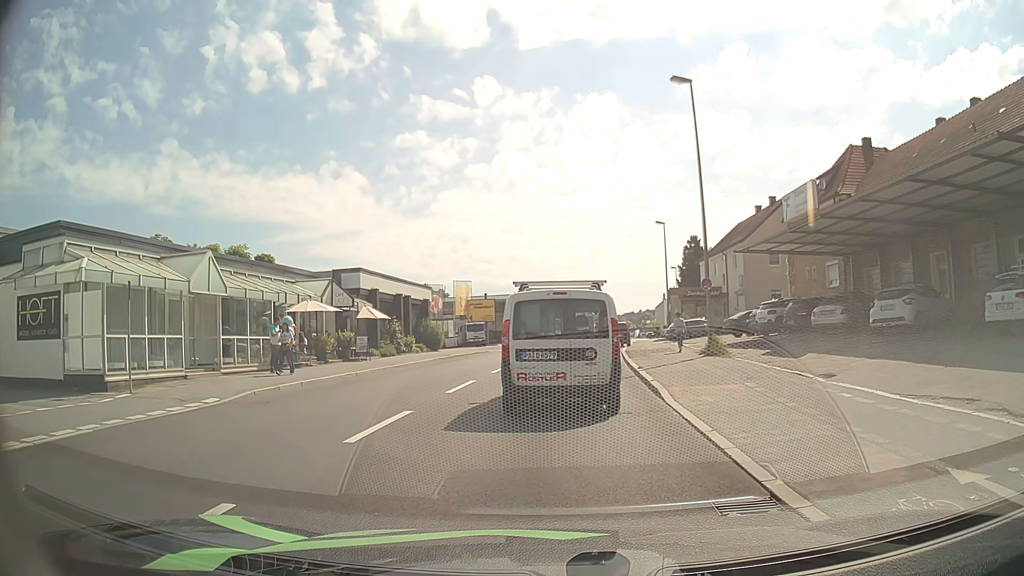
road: tertiary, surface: asphalt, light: Day
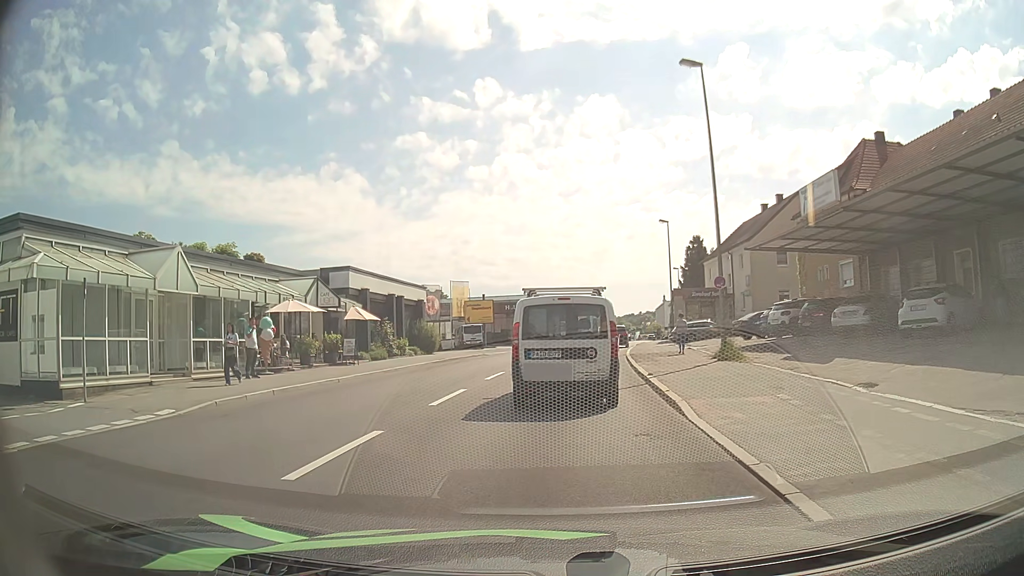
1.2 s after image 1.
(0.0, +2.0) m; +2°
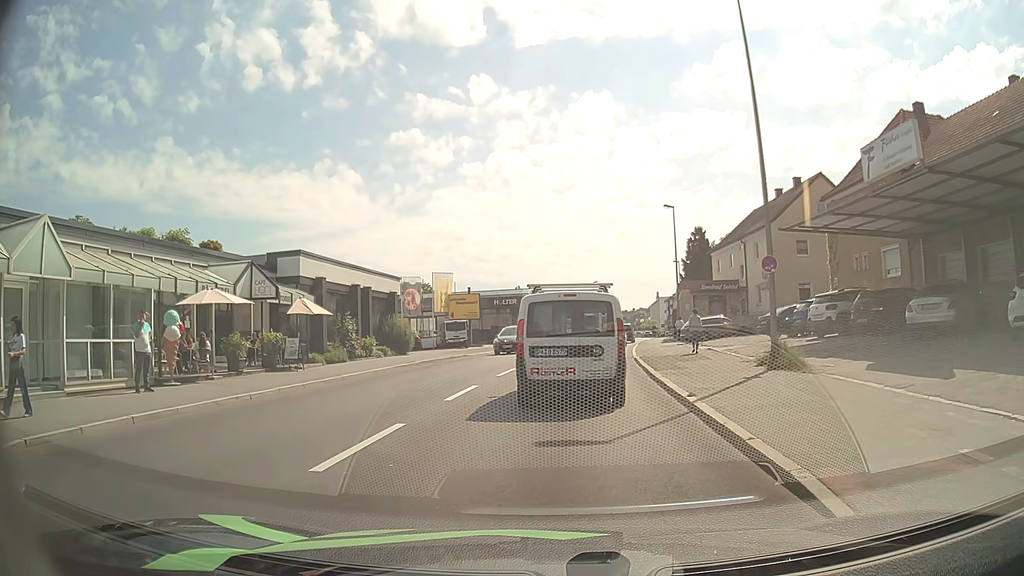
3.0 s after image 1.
(0.0, +5.8) m; 0°
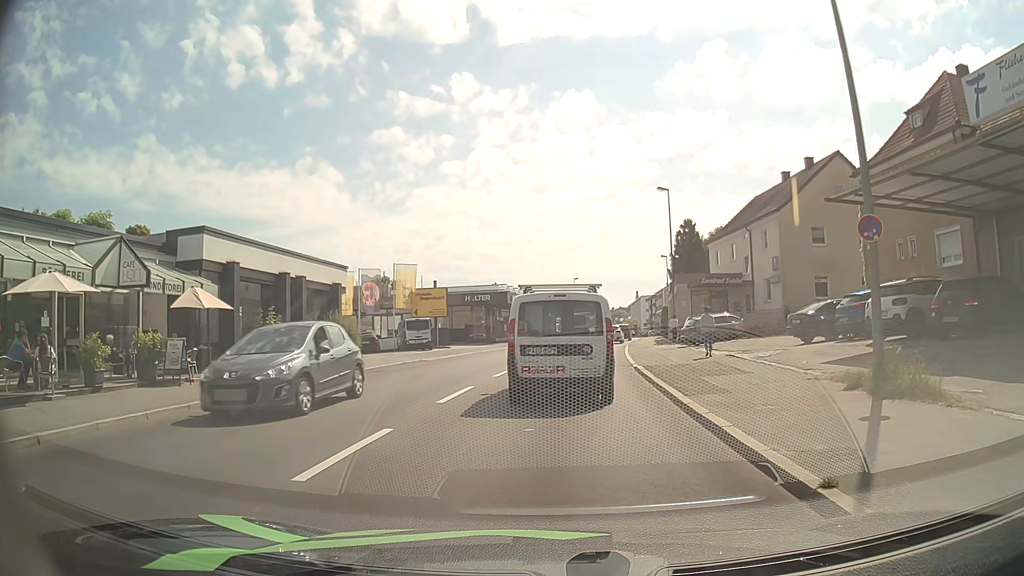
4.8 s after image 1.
(+0.1, +6.4) m; +2°
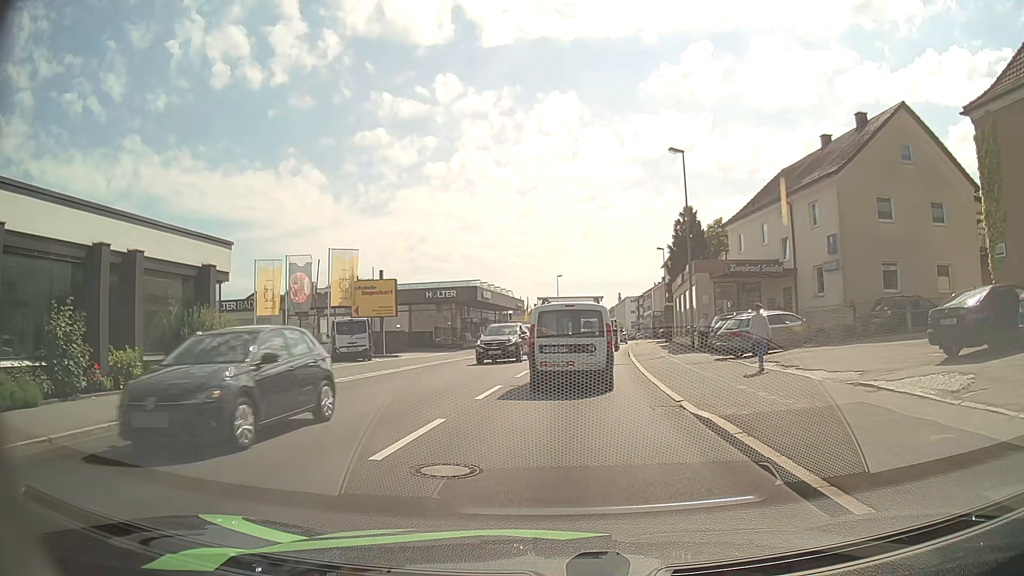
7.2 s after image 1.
(+0.1, +10.9) m; +1°
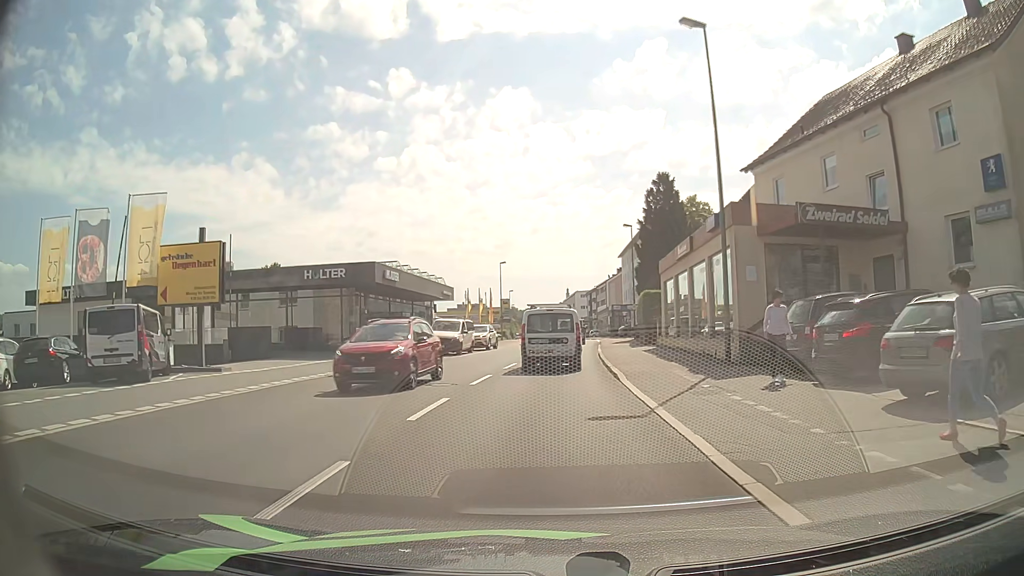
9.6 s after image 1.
(+0.7, +15.3) m; +5°
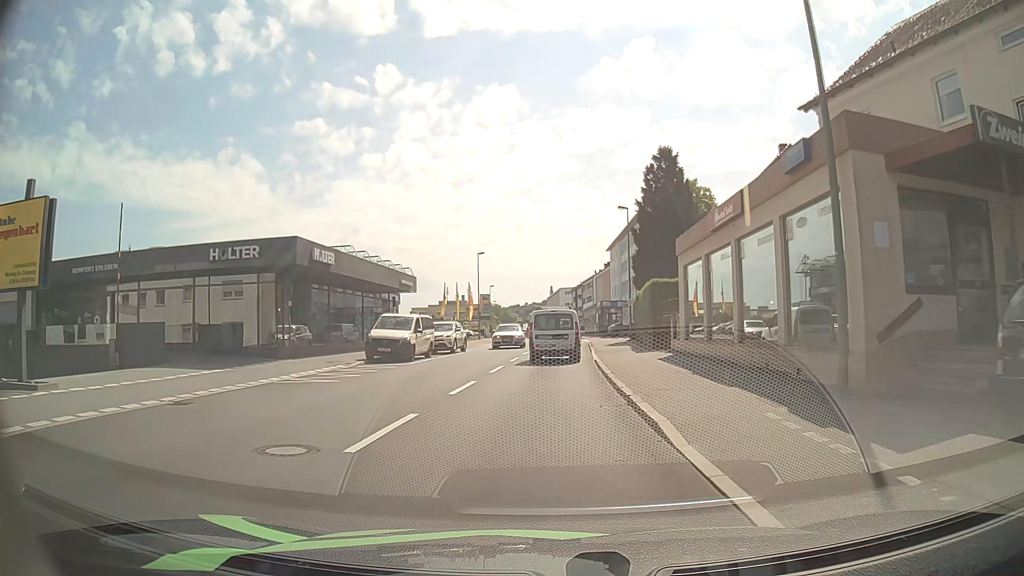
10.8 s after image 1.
(+0.1, +8.5) m; +1°
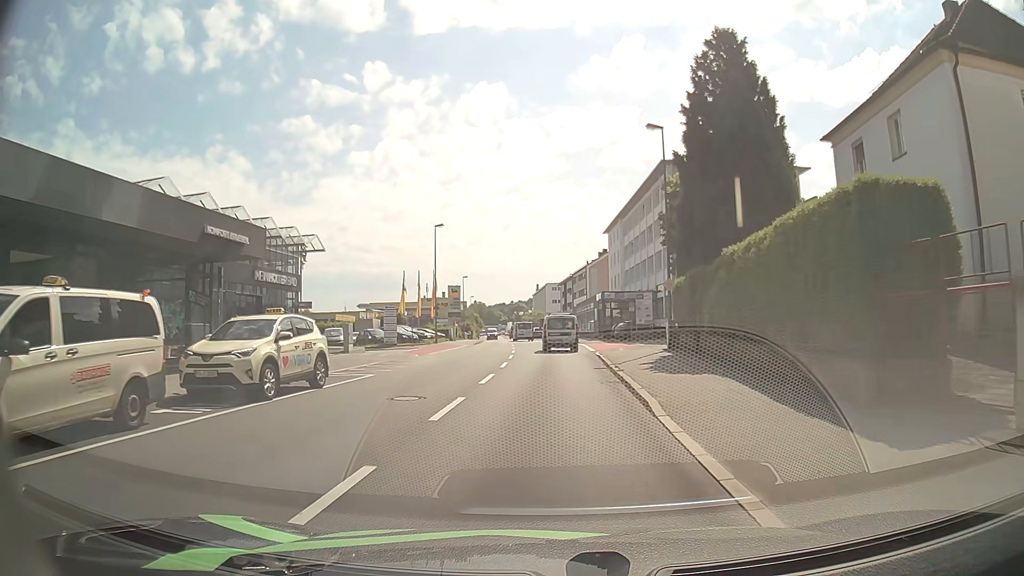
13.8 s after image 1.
(+0.2, +21.7) m; +1°
(0, +10) (0, +20) (0, +30) (+2, +40) (+10, +45) (+20, +45) (+30, +45) (+40, +45) (+50, +45) (+60, +45) m
